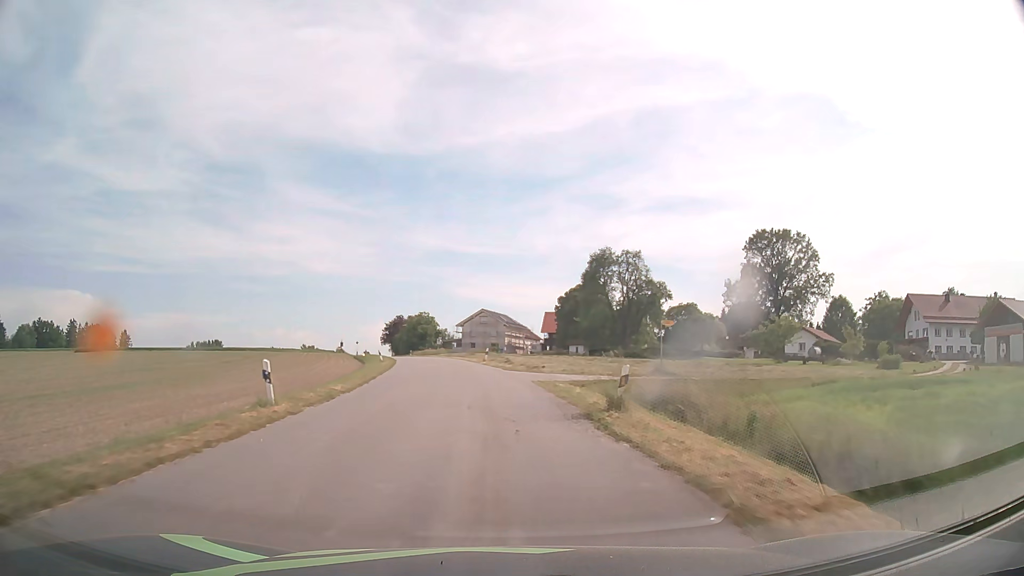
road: tertiary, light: Day
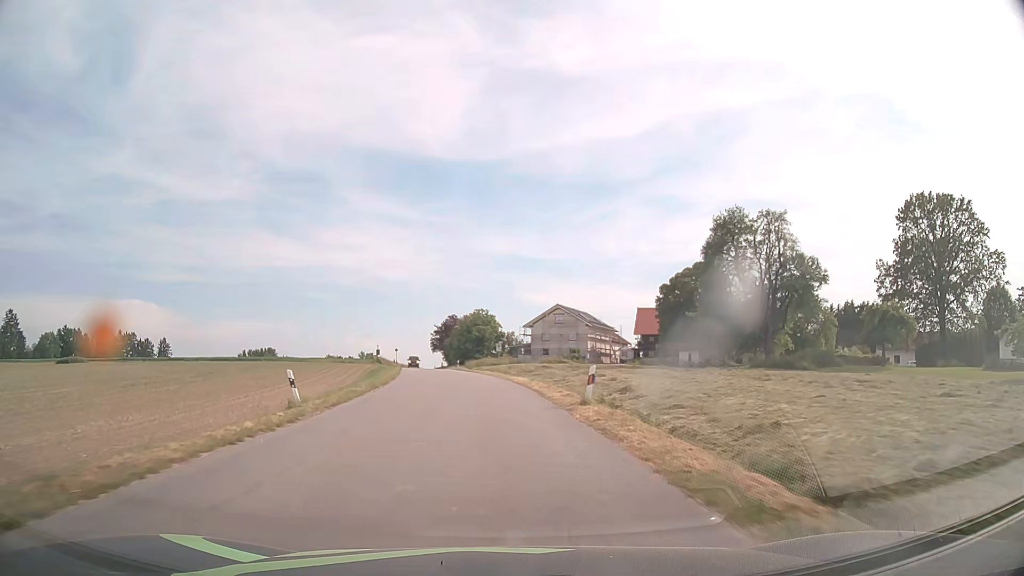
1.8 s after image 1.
(-1.5, +30.2) m; -6°
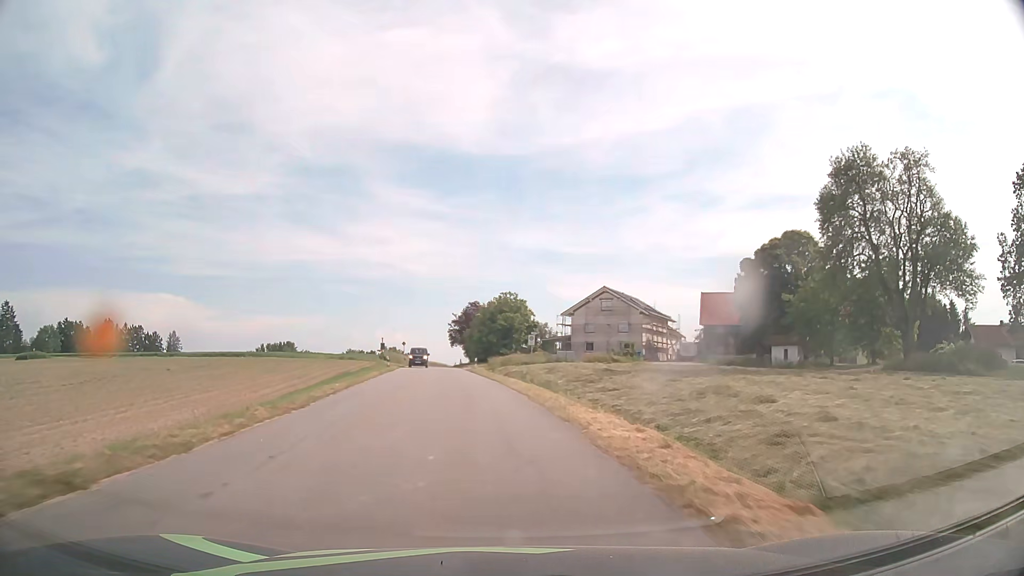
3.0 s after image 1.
(-0.4, +20.3) m; -2°
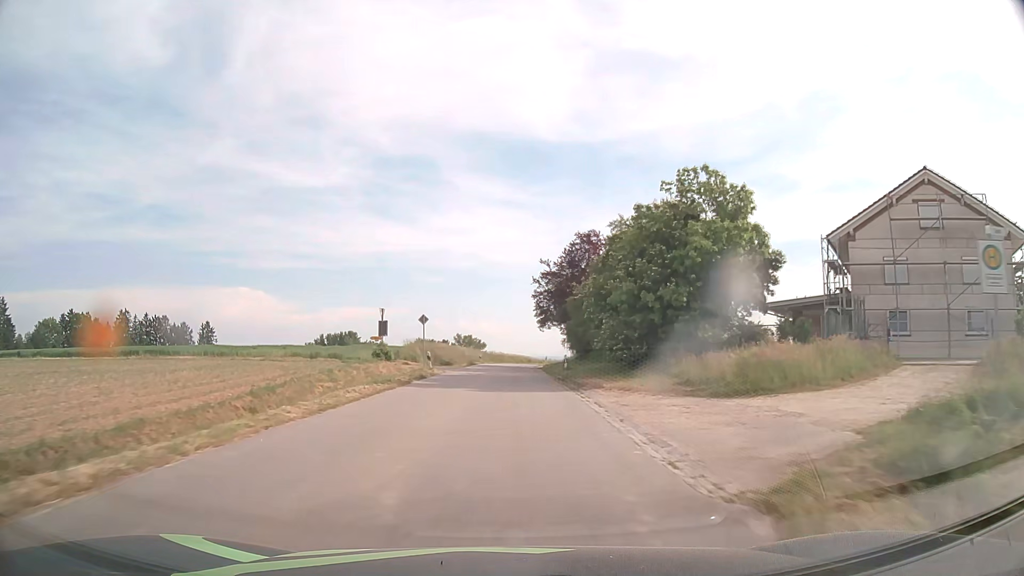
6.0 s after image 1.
(-4.4, +51.2) m; -7°
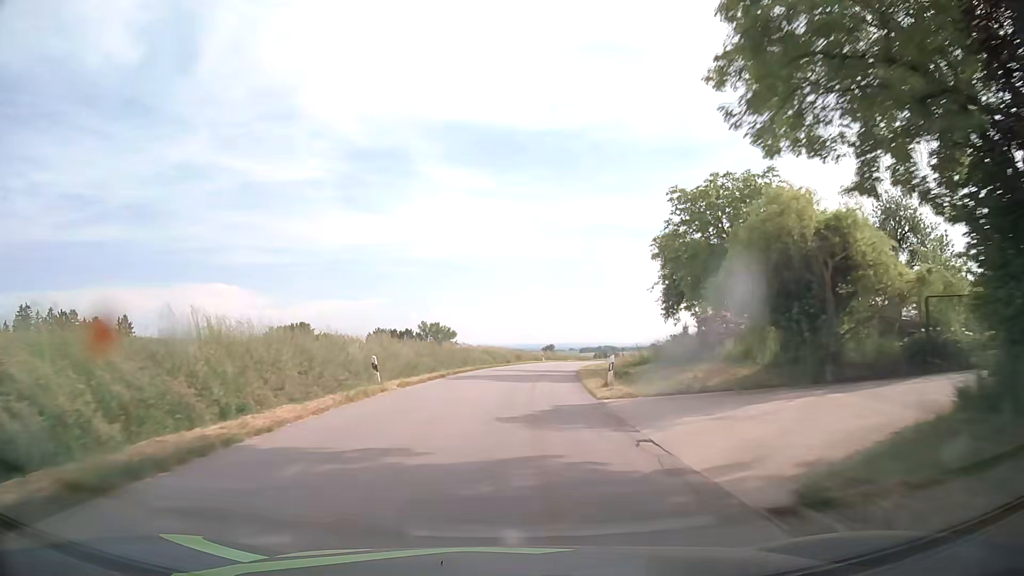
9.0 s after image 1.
(+0.5, +51.6) m; +2°
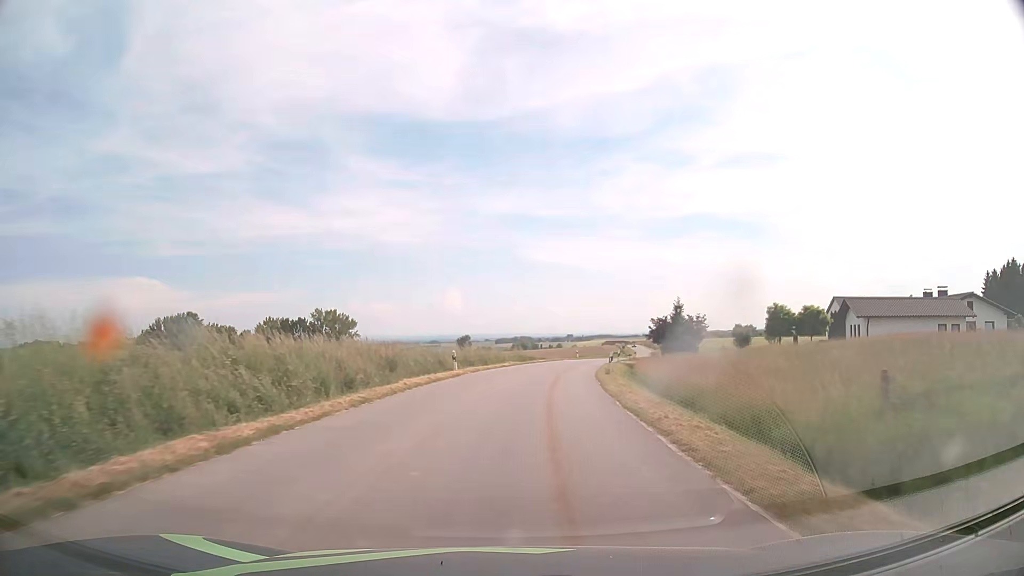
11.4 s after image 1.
(+2.1, +40.8) m; +7°
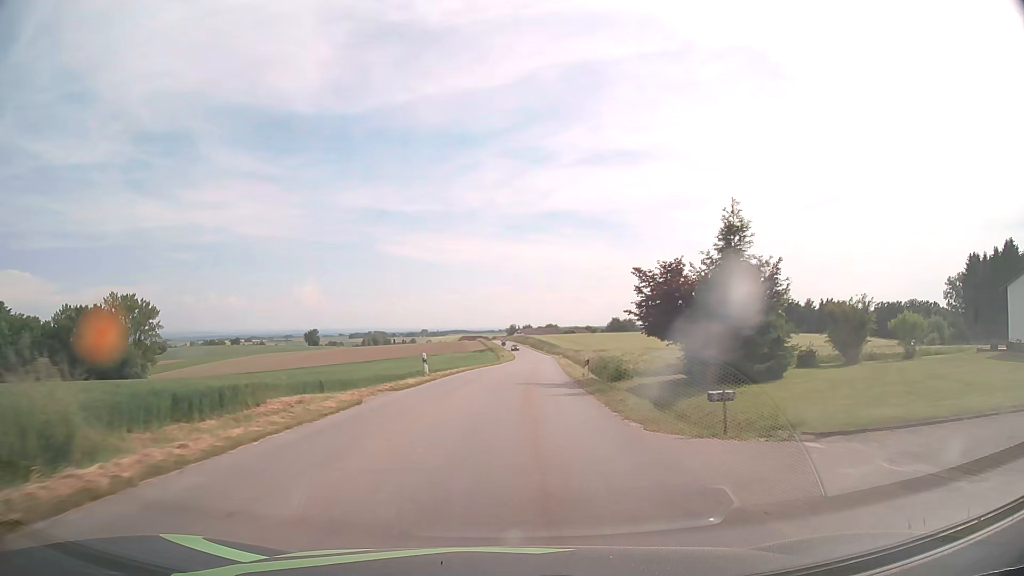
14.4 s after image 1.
(+5.4, +50.6) m; +12°
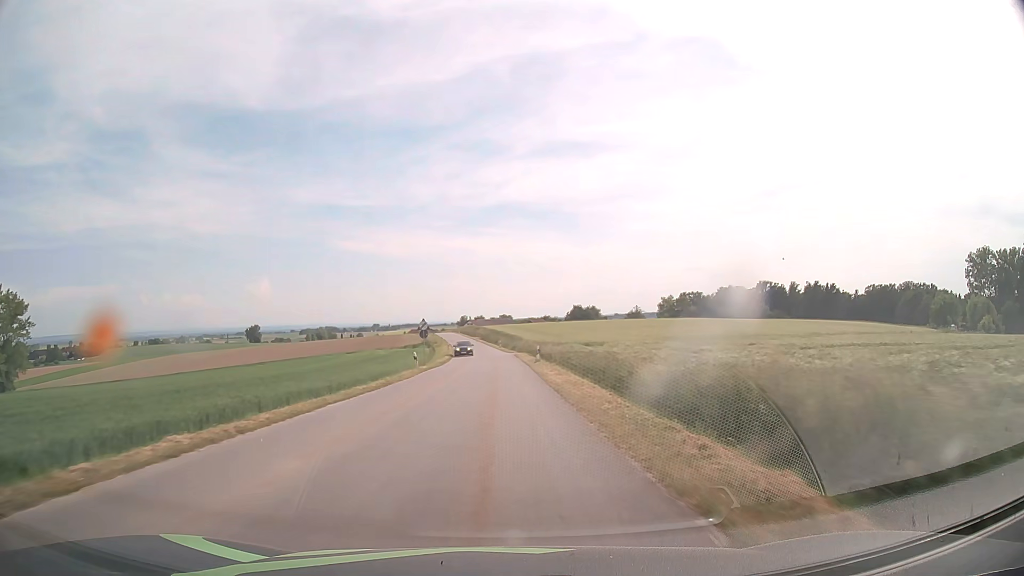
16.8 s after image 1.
(+2.2, +41.3) m; +4°
(0, +10) (0, +20) (0, +30) (0, +40) (-1, +50) (-1, +60) (-2, +70) (-2, +80) (-3, +90) (-4, +100) m
